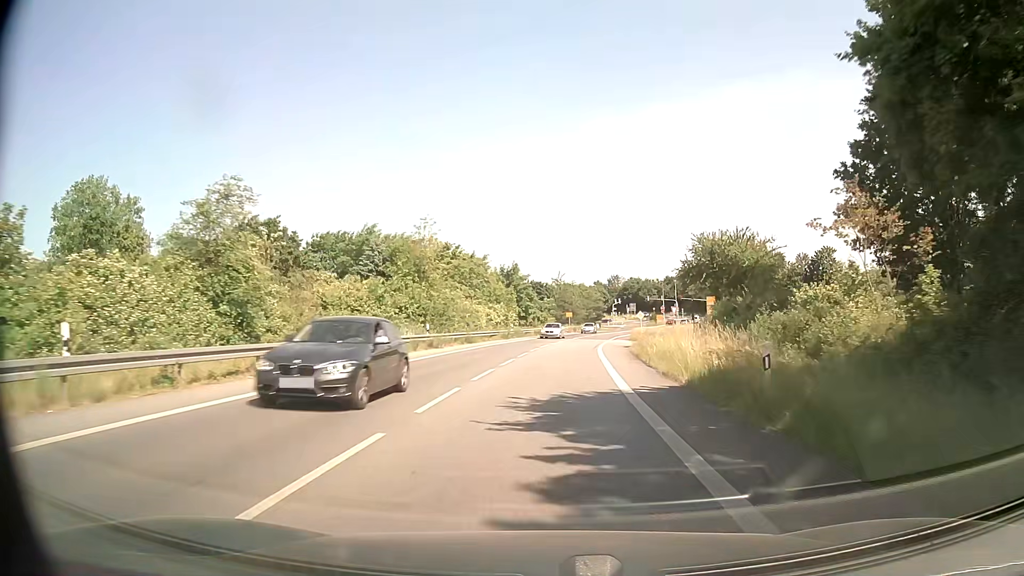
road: secondary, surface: asphalt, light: Day
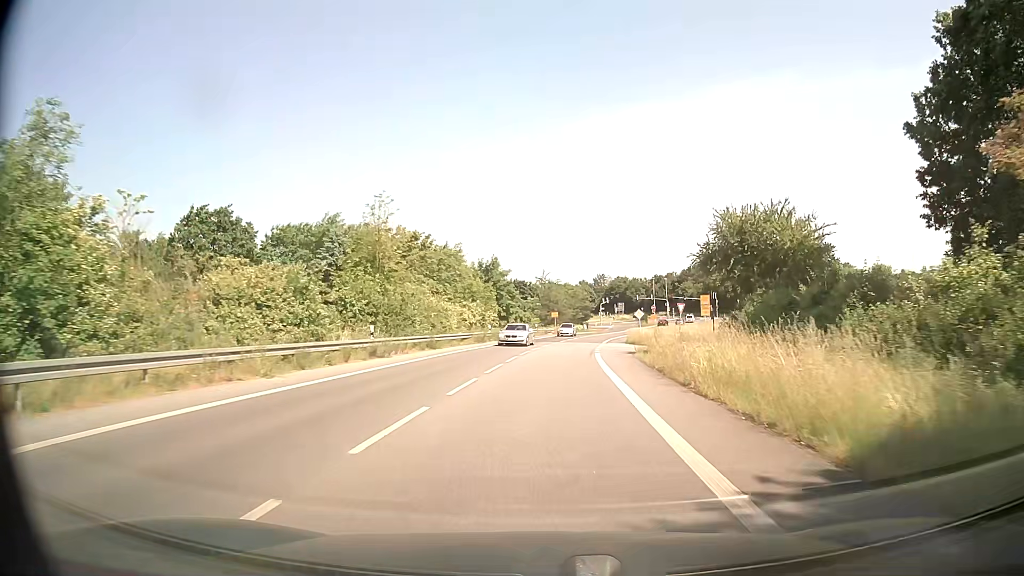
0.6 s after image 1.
(+0.1, +9.1) m; +1°
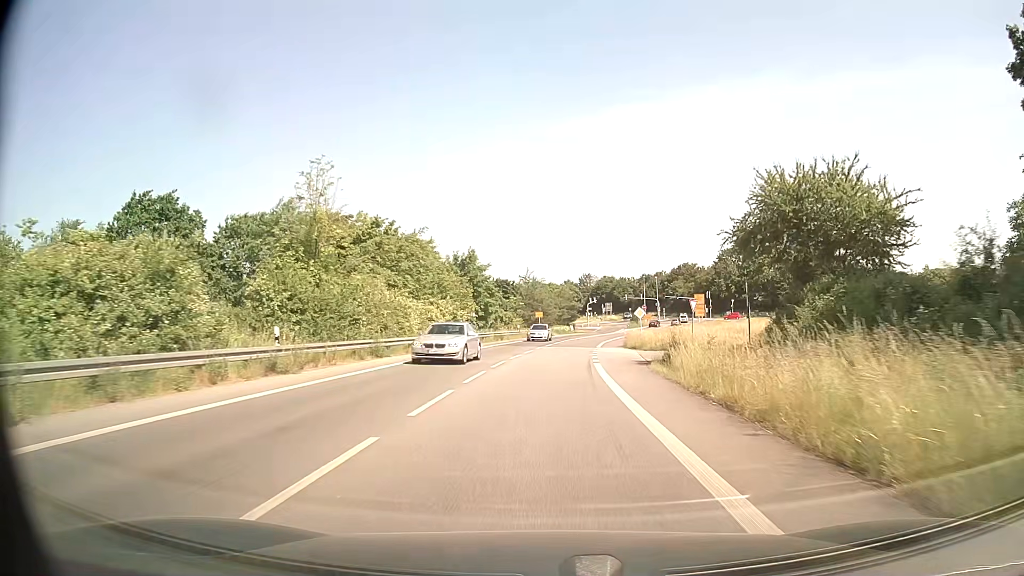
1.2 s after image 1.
(+0.1, +8.8) m; +1°
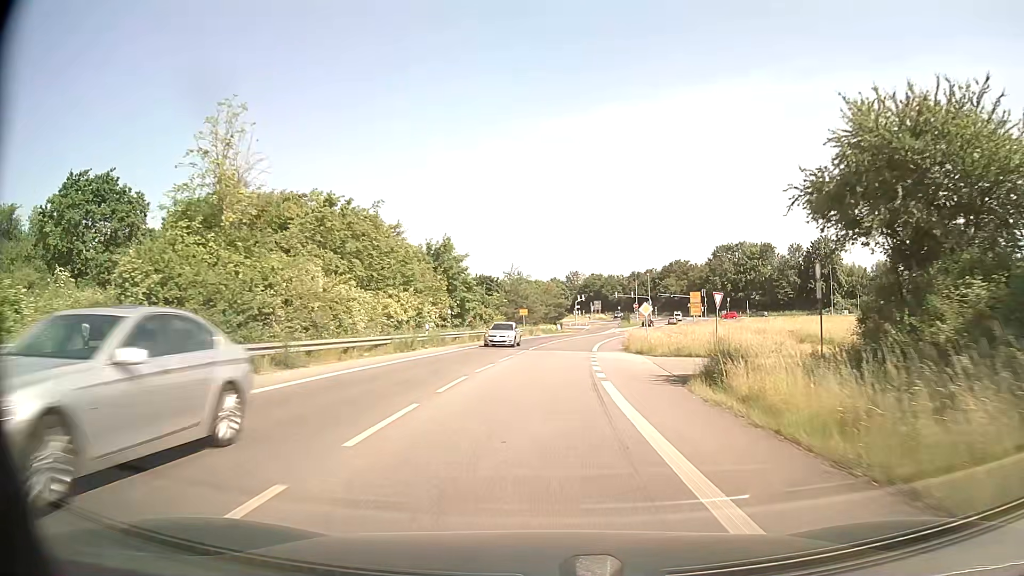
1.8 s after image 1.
(+0.1, +8.6) m; +1°
